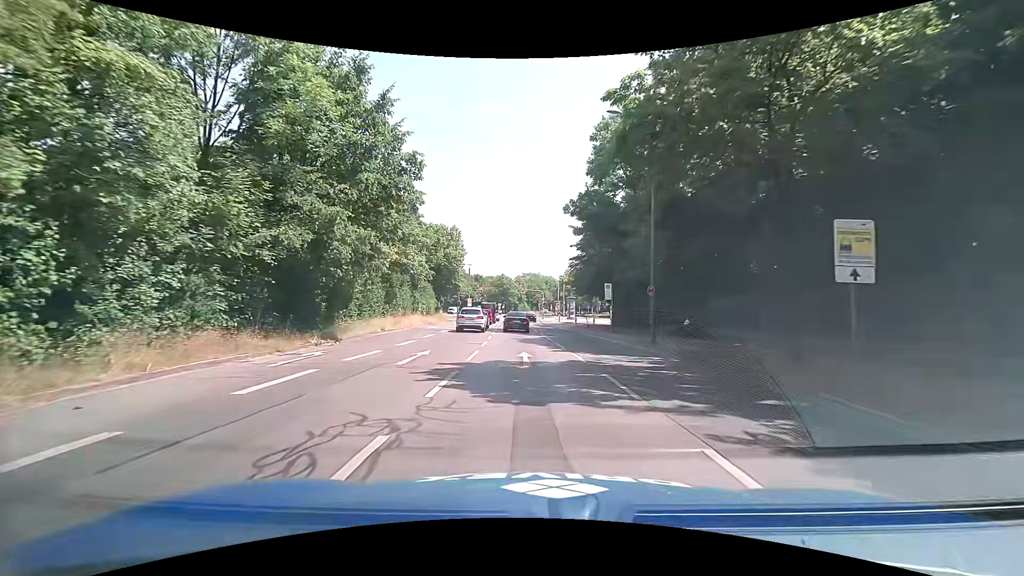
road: primary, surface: asphalt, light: Day
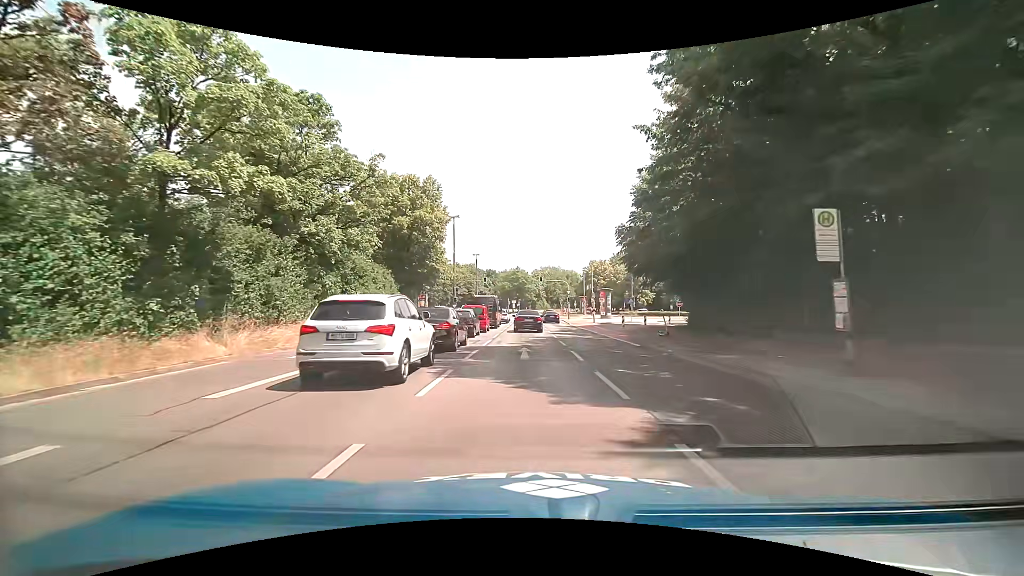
(-0.5, +23.8) m; -3°
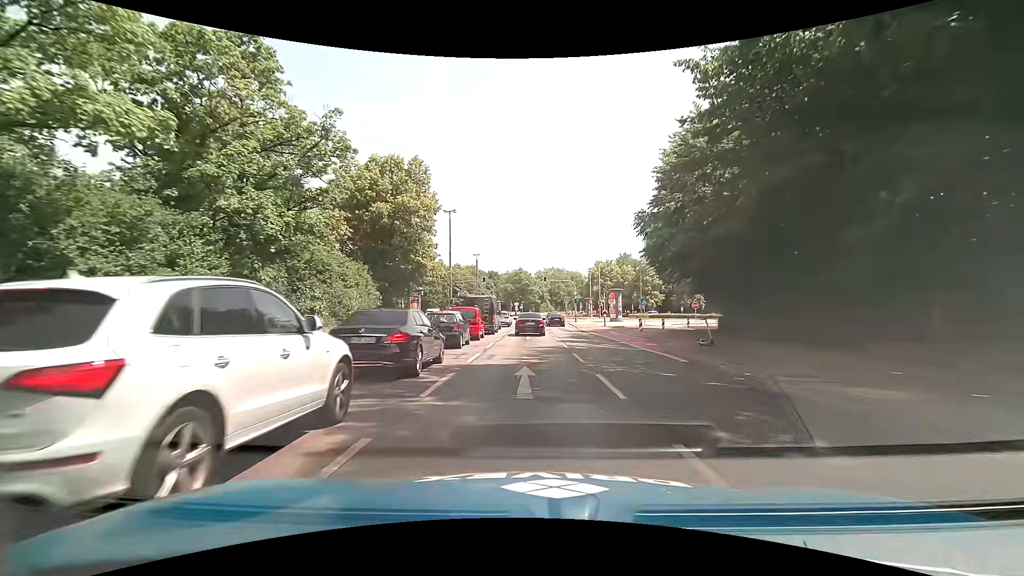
(+0.1, +6.1) m; +1°
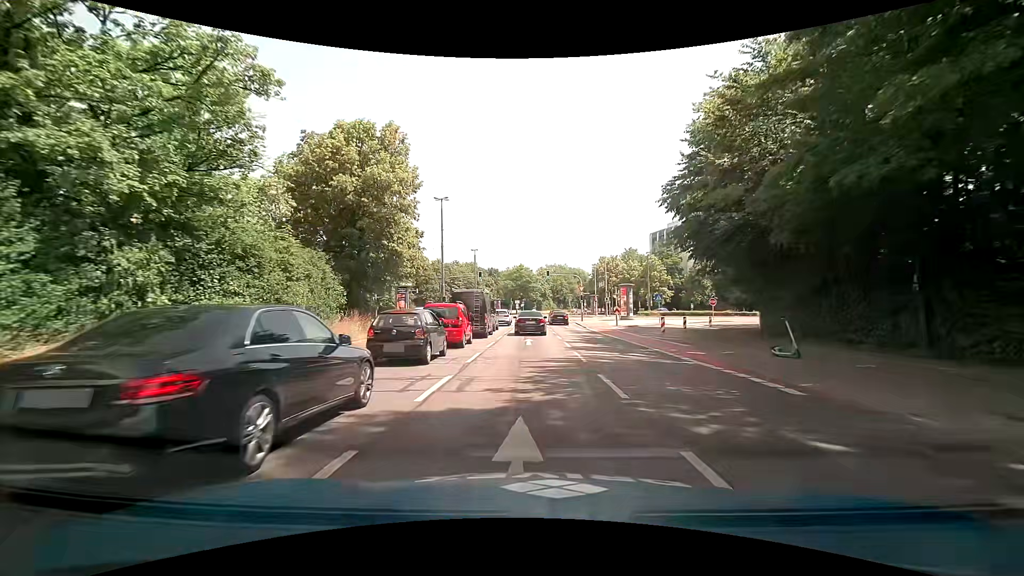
(-0.1, +6.4) m; -1°
